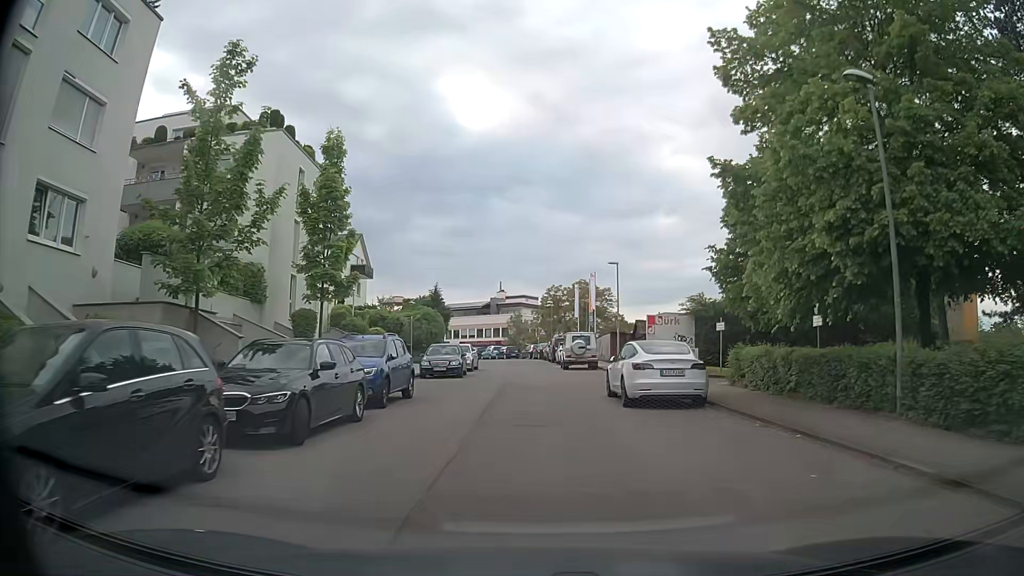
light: Day
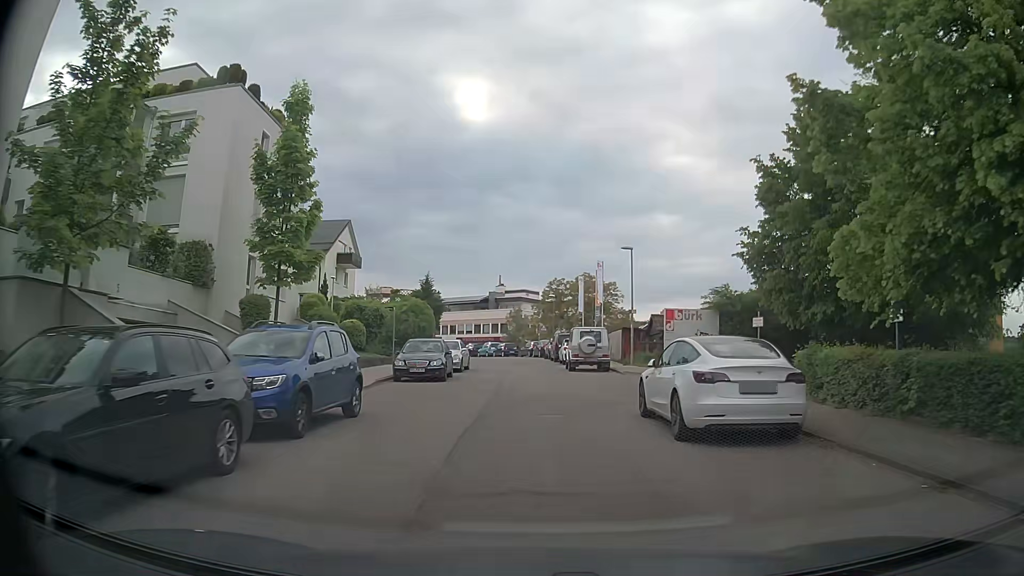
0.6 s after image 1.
(0.0, +5.4) m; 0°
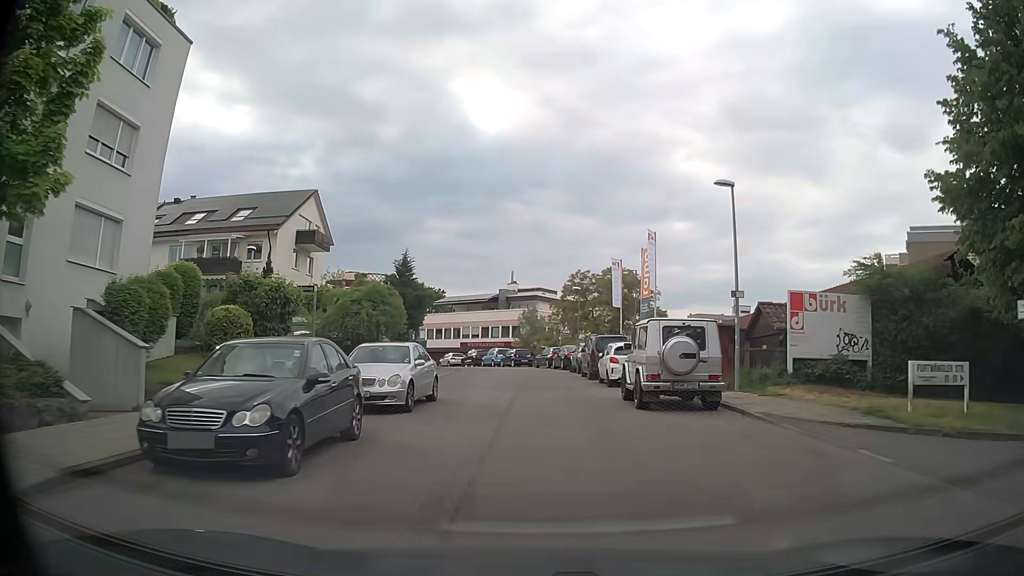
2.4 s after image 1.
(0.0, +15.5) m; 0°
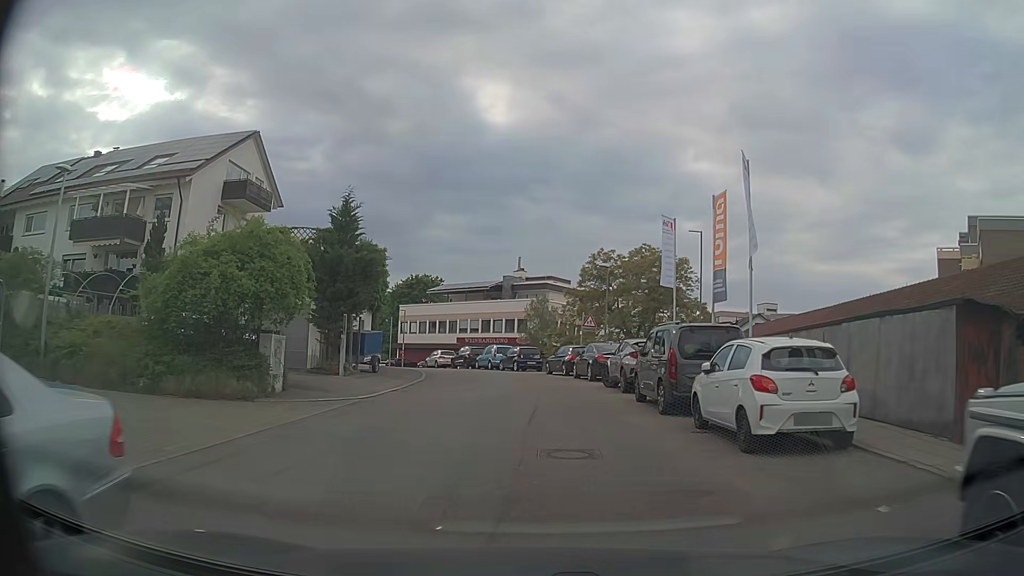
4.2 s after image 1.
(-0.1, +13.9) m; -1°
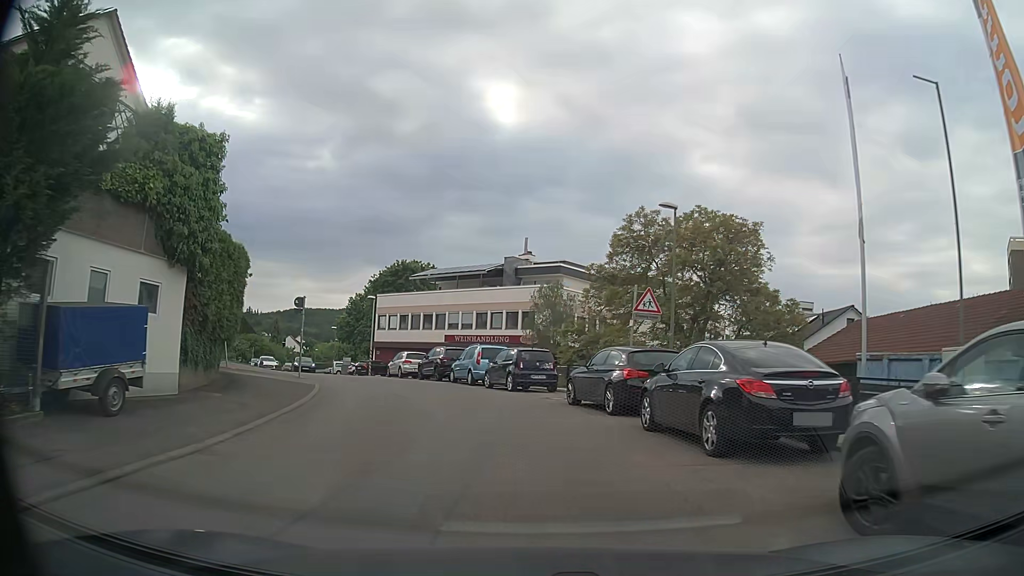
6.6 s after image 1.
(0.0, +17.1) m; -1°
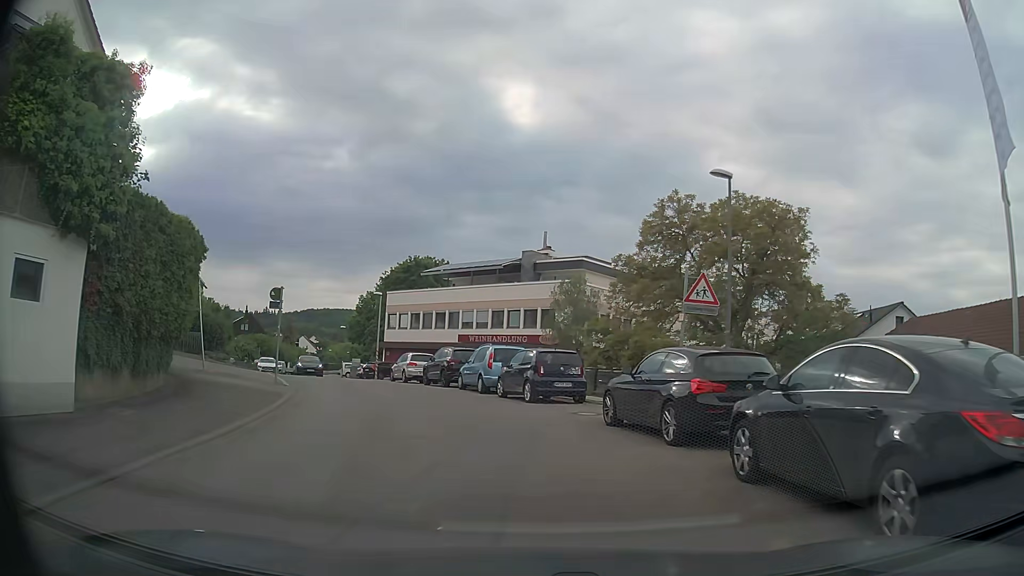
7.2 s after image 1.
(0.0, +4.2) m; -2°
